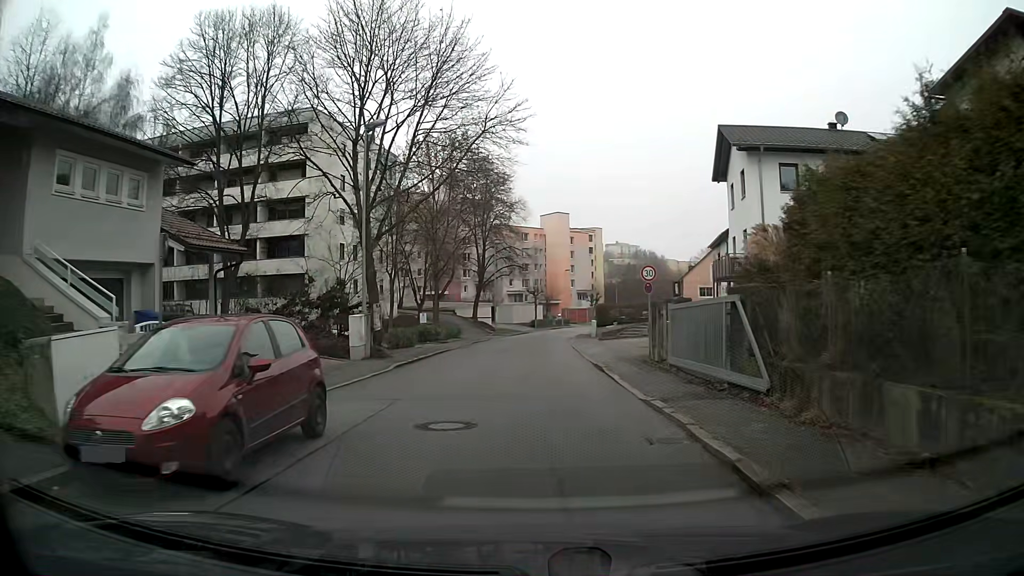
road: residential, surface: asphalt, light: Day
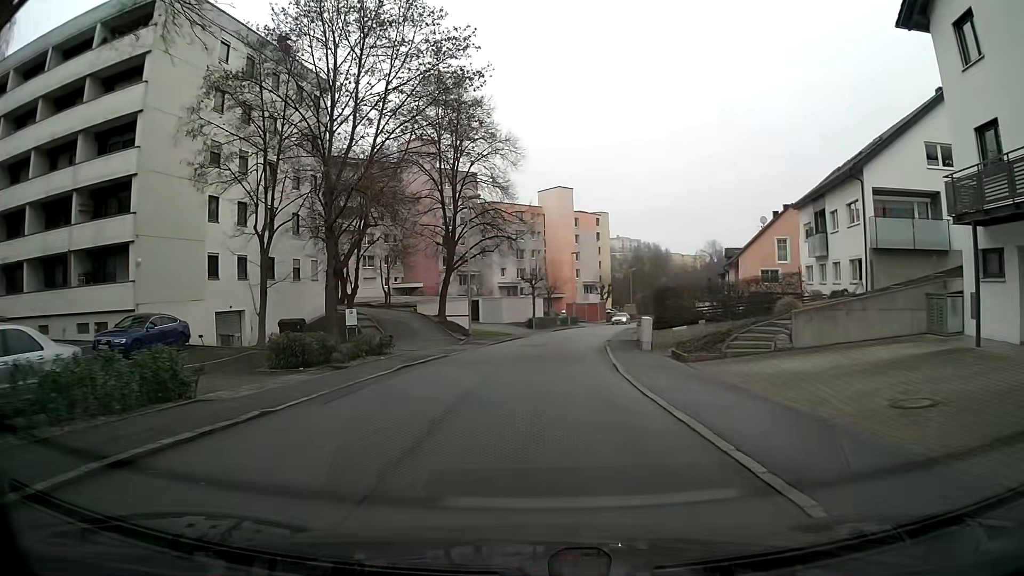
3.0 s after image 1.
(+0.1, +22.6) m; 0°
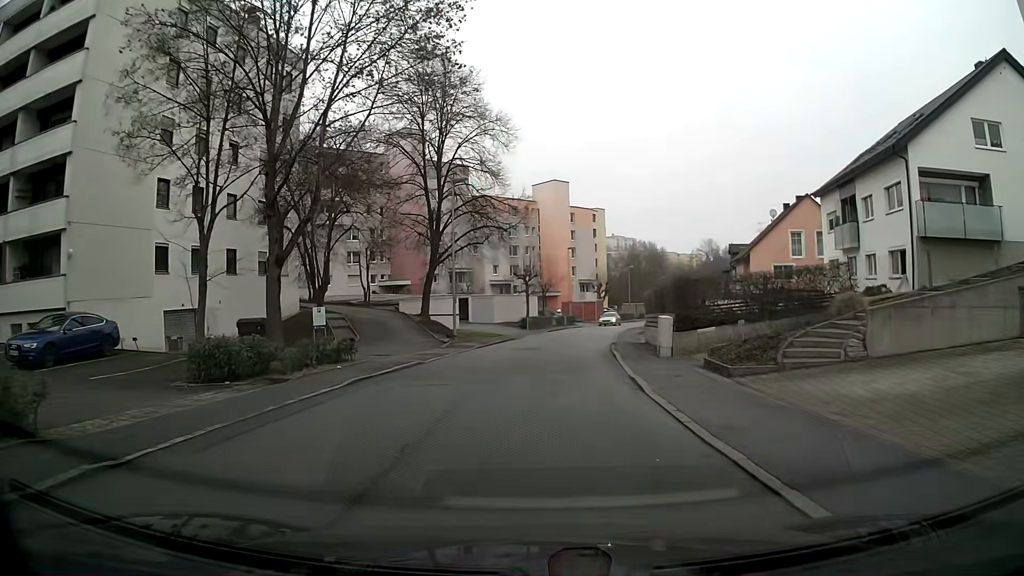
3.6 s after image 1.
(0.0, +4.5) m; +1°
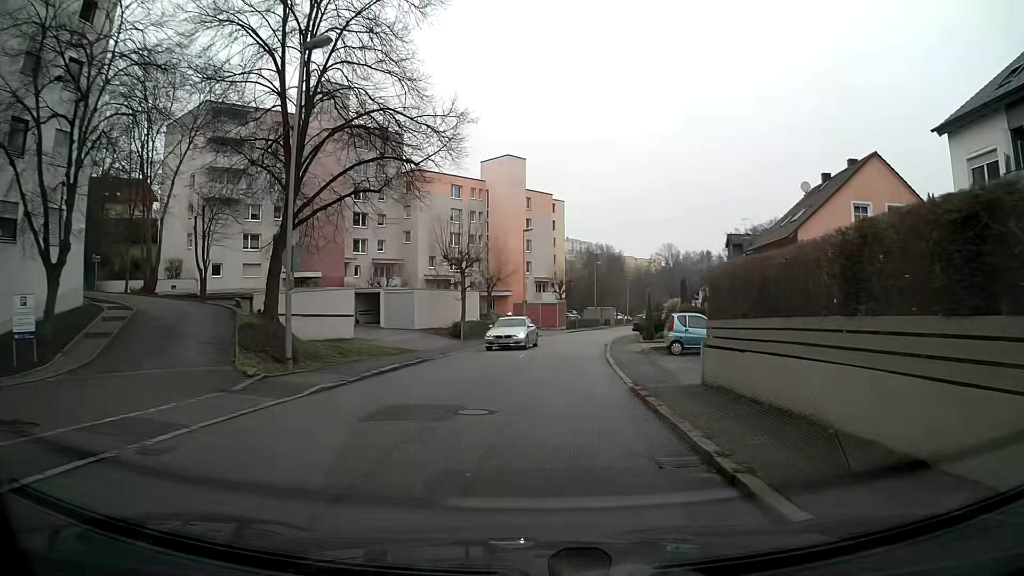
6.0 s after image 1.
(+0.6, +18.0) m; +4°
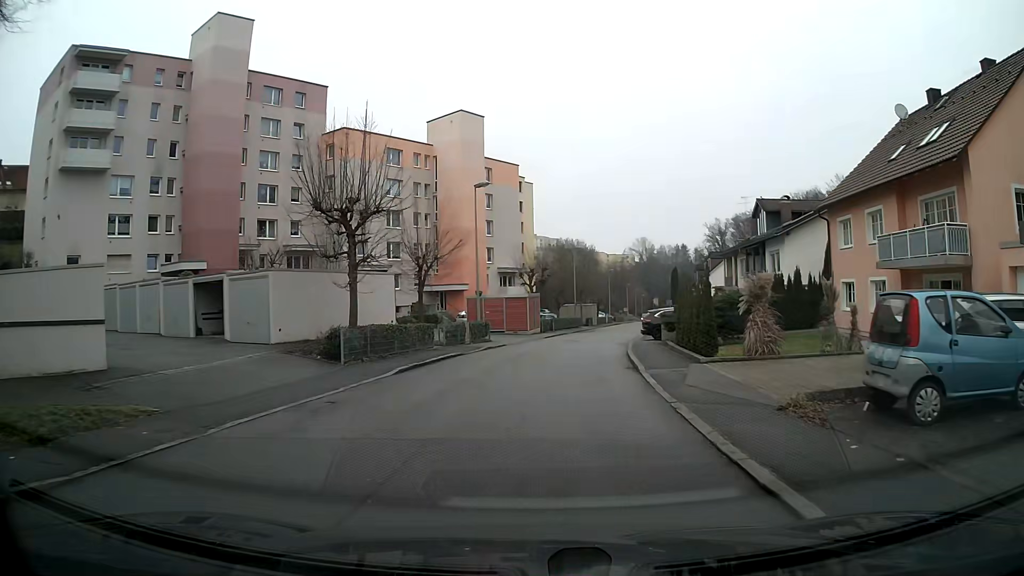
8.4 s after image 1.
(+0.4, +17.9) m; +3°
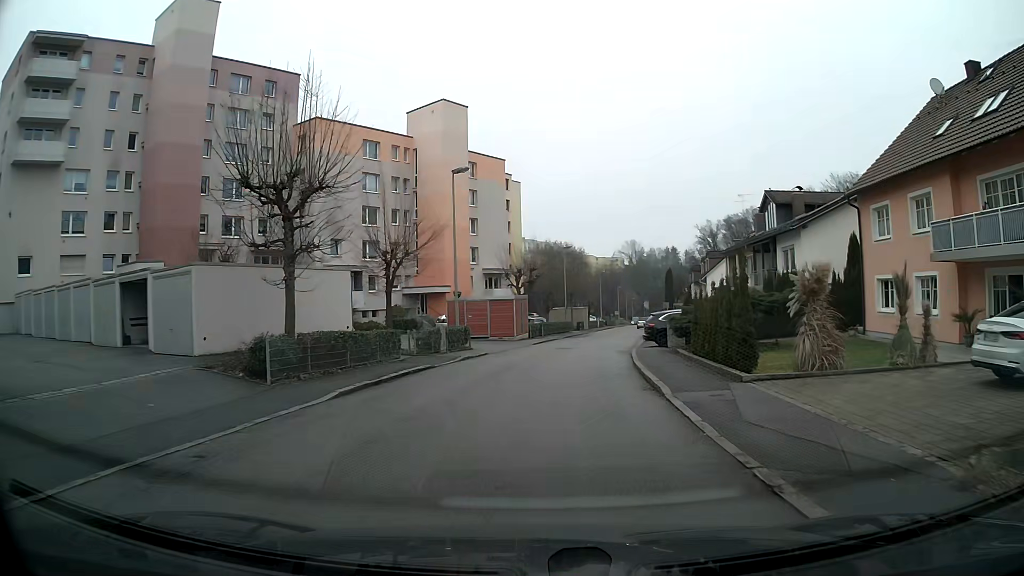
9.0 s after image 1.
(0.0, +4.5) m; +1°
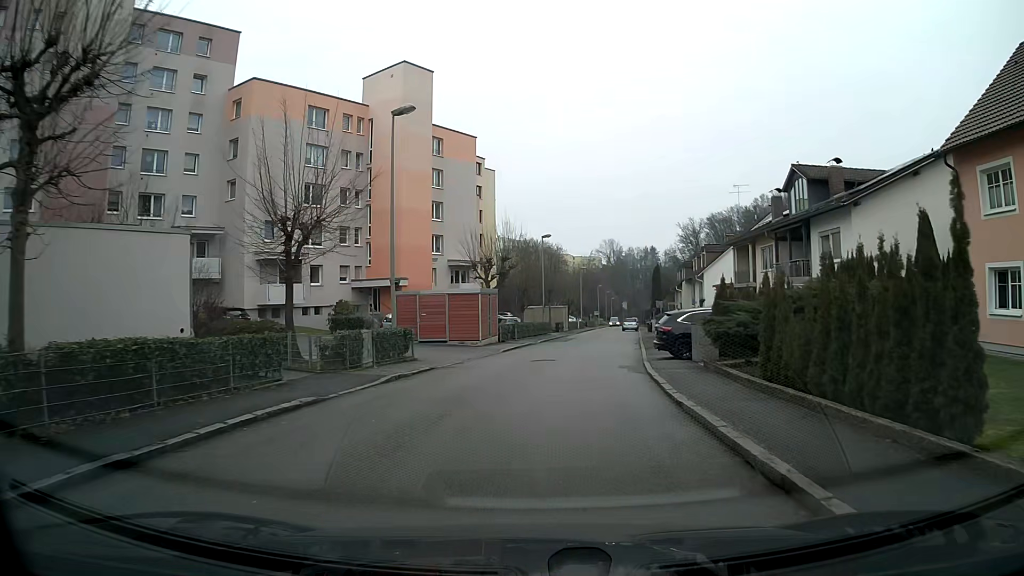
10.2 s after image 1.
(+0.2, +8.9) m; +2°
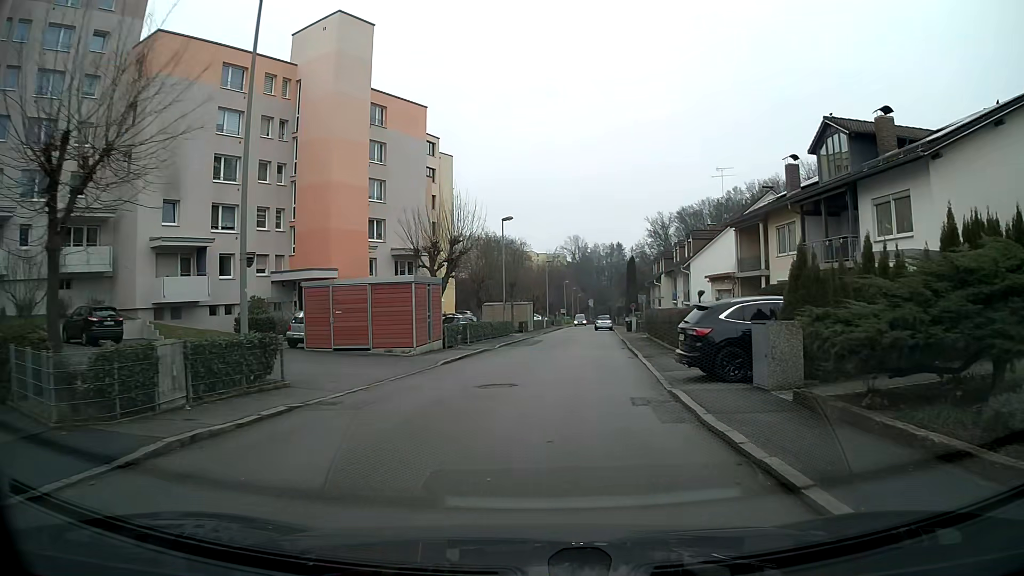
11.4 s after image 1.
(+0.3, +9.0) m; +3°
(0, +10) (+1, +20) (+2, +30) (+3, +40) (+3, +50) (+2, +60) (+3, +70) (+3, +80) (+4, +90) (+5, +100) m
